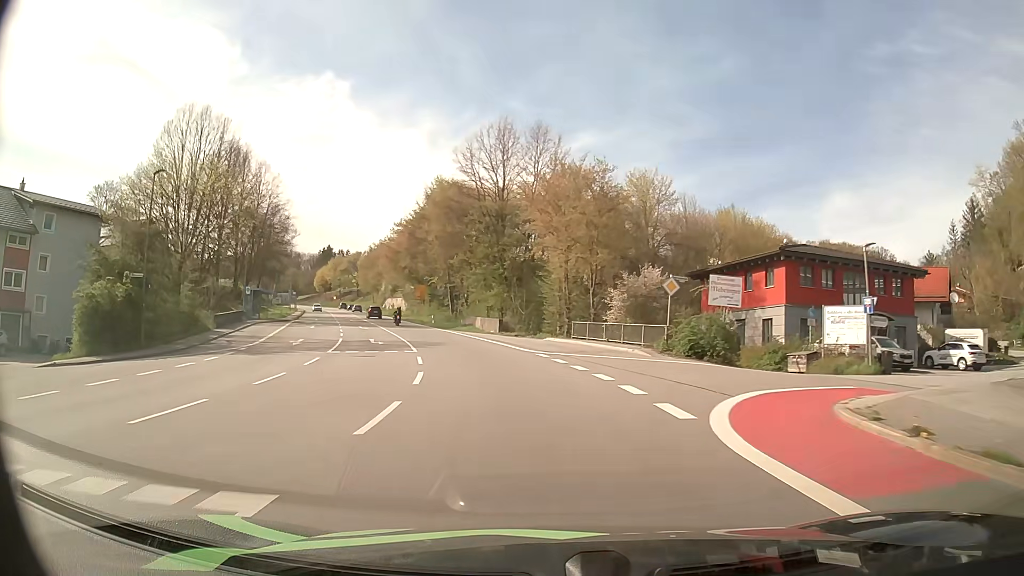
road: primary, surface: asphalt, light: Day
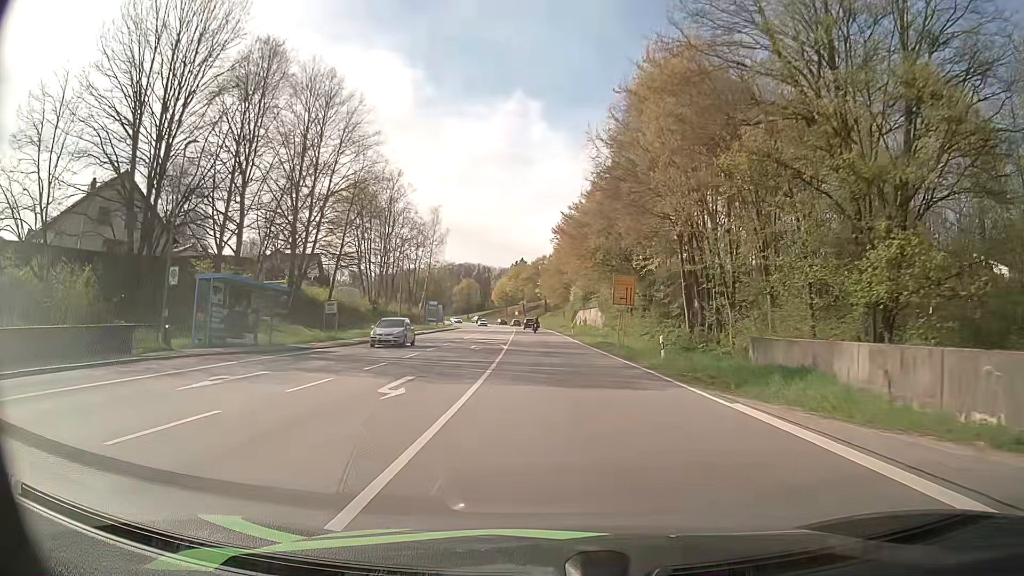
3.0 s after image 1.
(-7.4, +40.9) m; -18°
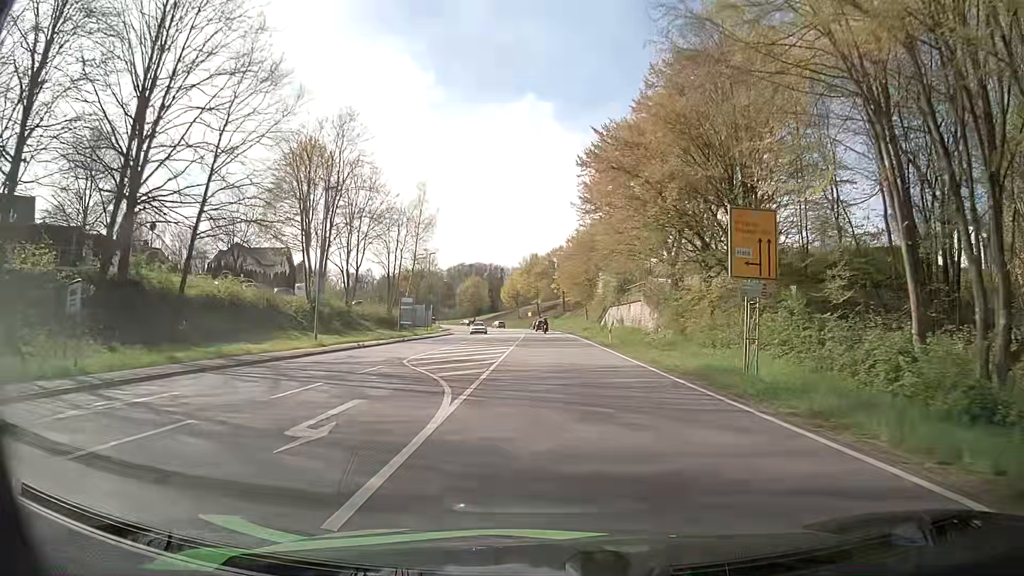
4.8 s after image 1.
(-0.3, +25.1) m; -2°
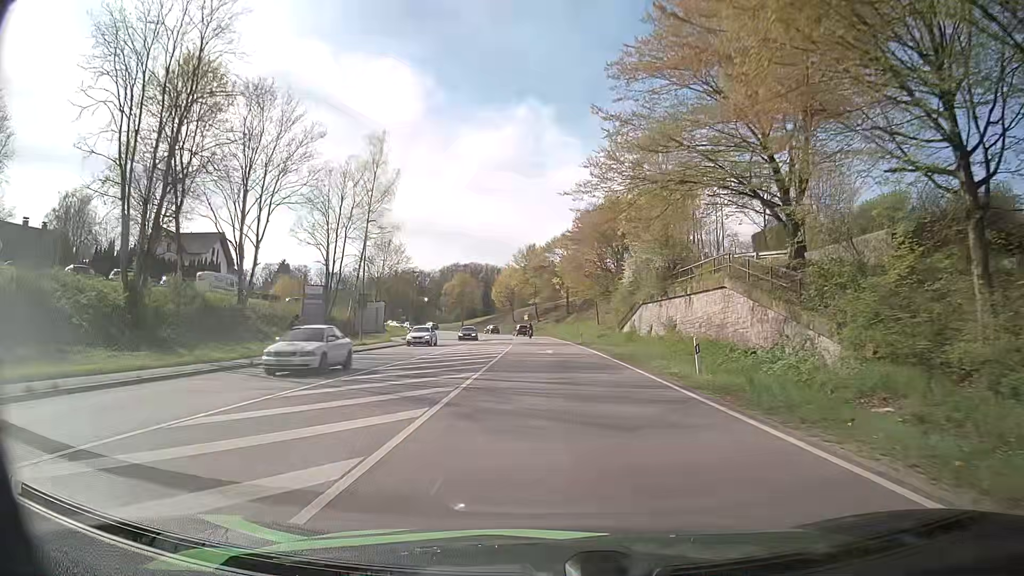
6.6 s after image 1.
(+0.2, +25.1) m; 0°
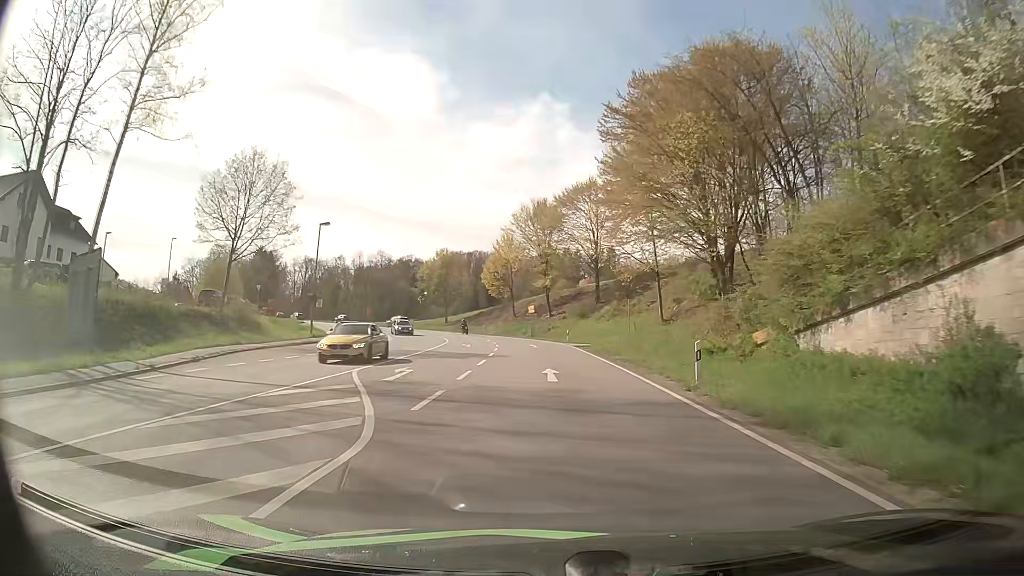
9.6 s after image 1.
(-0.4, +41.9) m; -1°
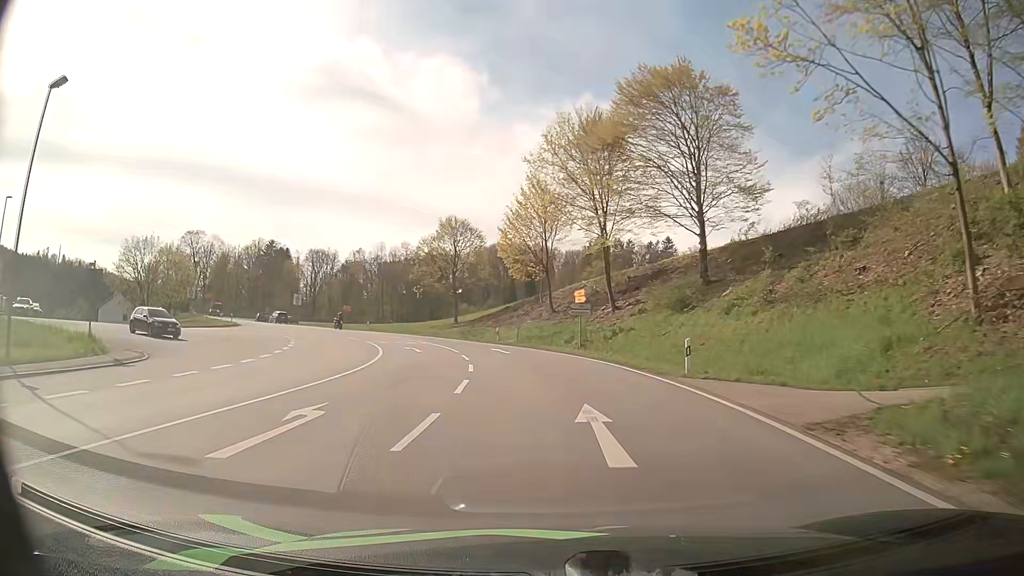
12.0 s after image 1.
(-0.7, +33.7) m; -4°
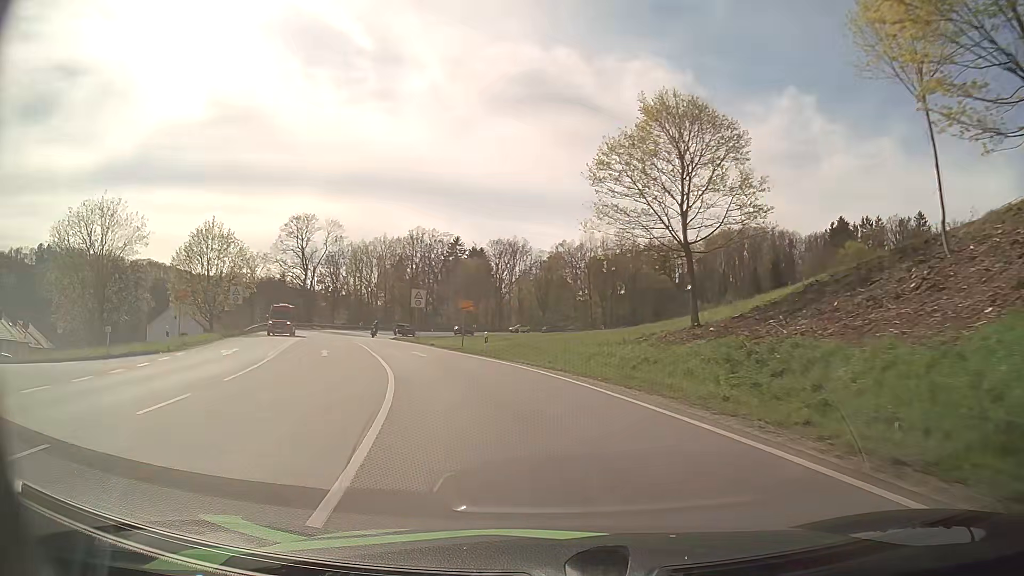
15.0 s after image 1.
(-5.7, +41.5) m; -19°
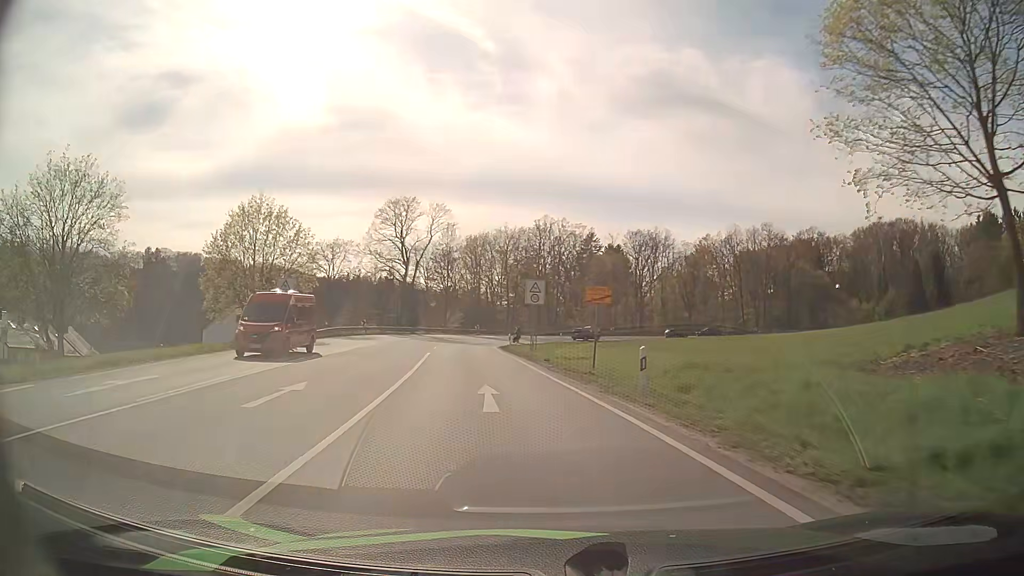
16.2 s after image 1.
(-1.7, +16.6) m; -12°
(0, +10) (-2, +20) (-3, +30) (-4, +40) (-5, +50) (-5, +60) (-4, +70) (-1, +79) (+4, +88) (+11, +95) m
